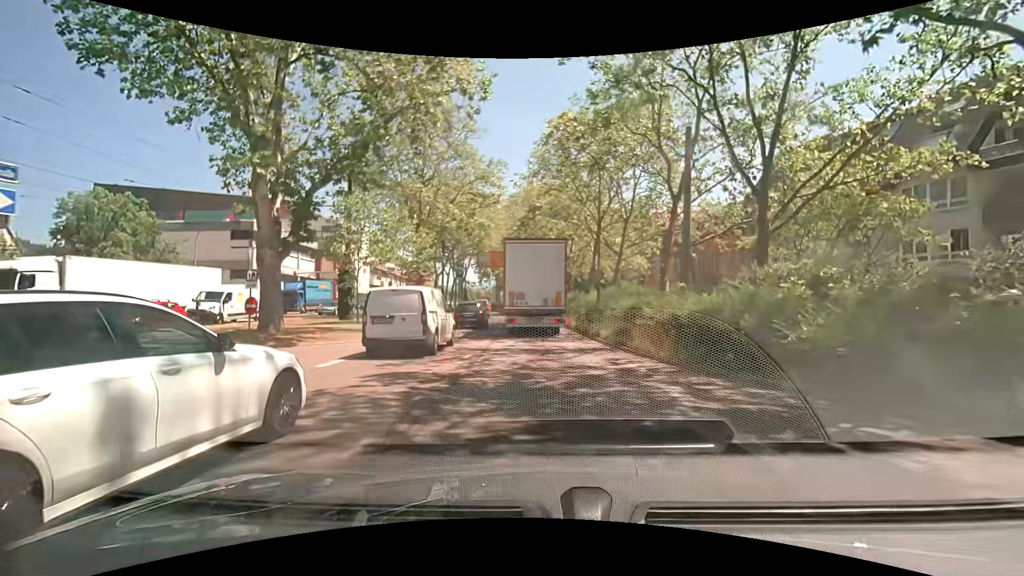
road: primary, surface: asphalt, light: Day
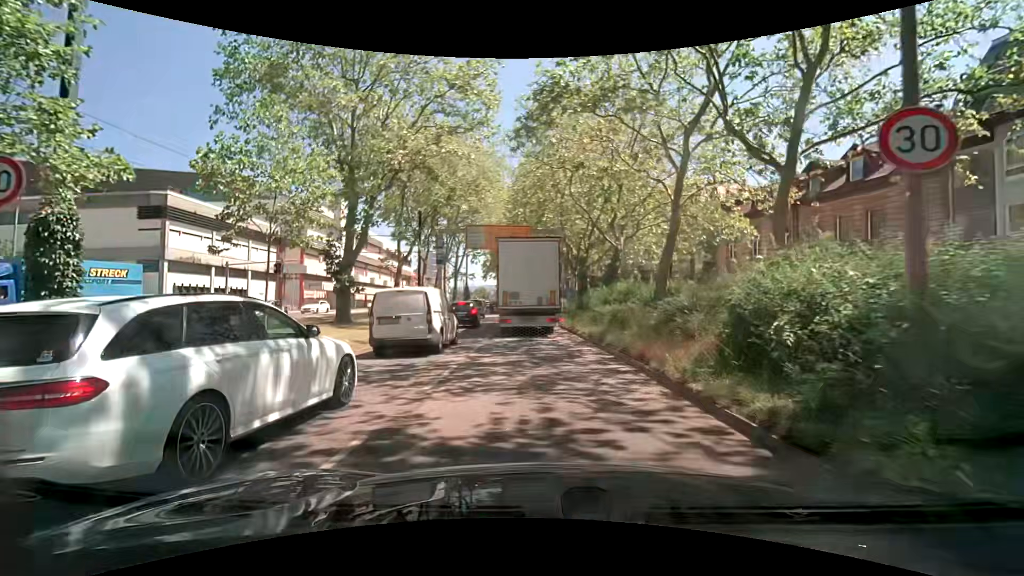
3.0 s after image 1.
(-0.1, +19.9) m; -1°
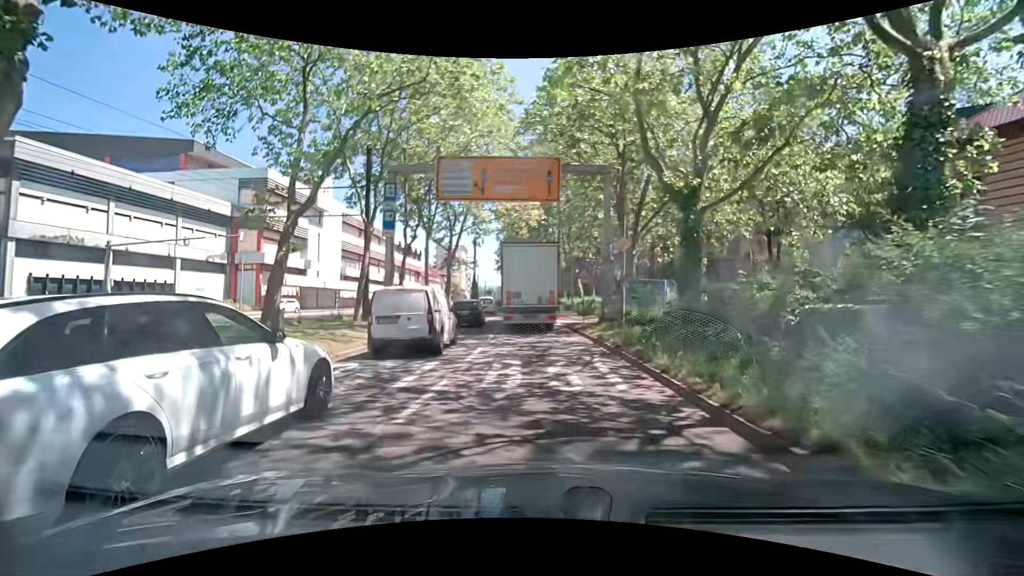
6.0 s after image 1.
(-0.7, +18.7) m; -5°
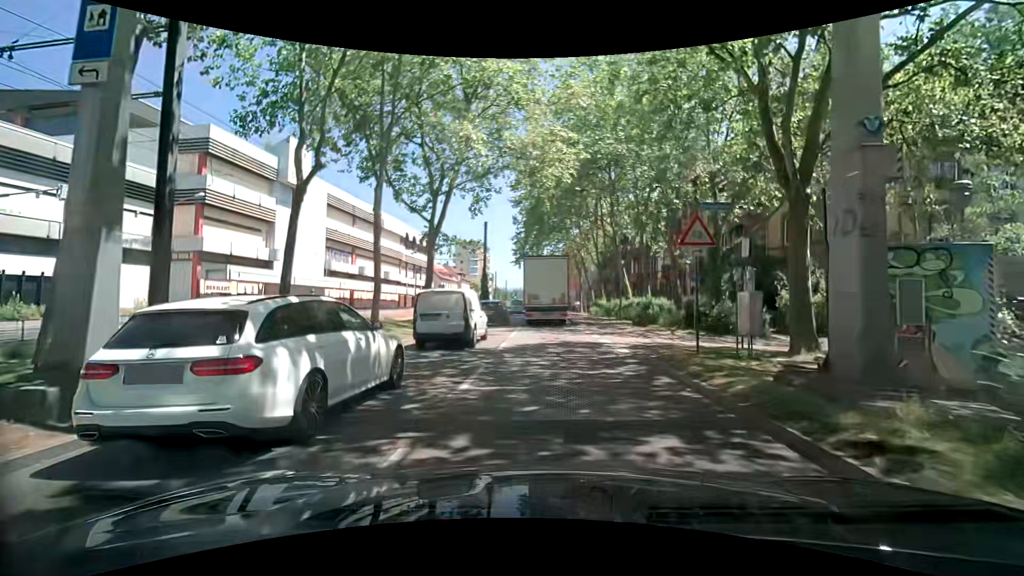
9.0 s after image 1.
(-0.1, +15.9) m; -1°
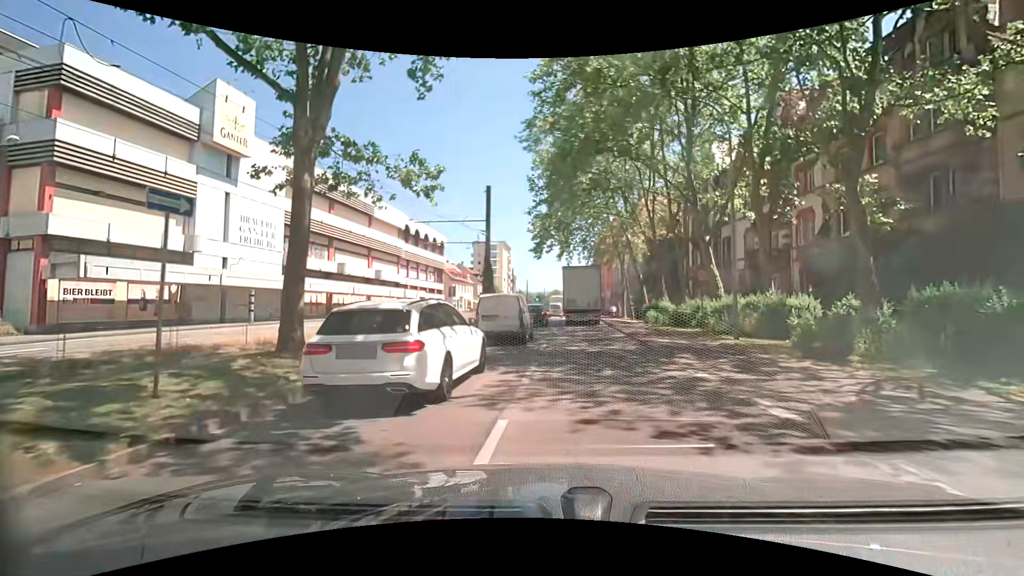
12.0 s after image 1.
(-0.5, +17.1) m; -2°
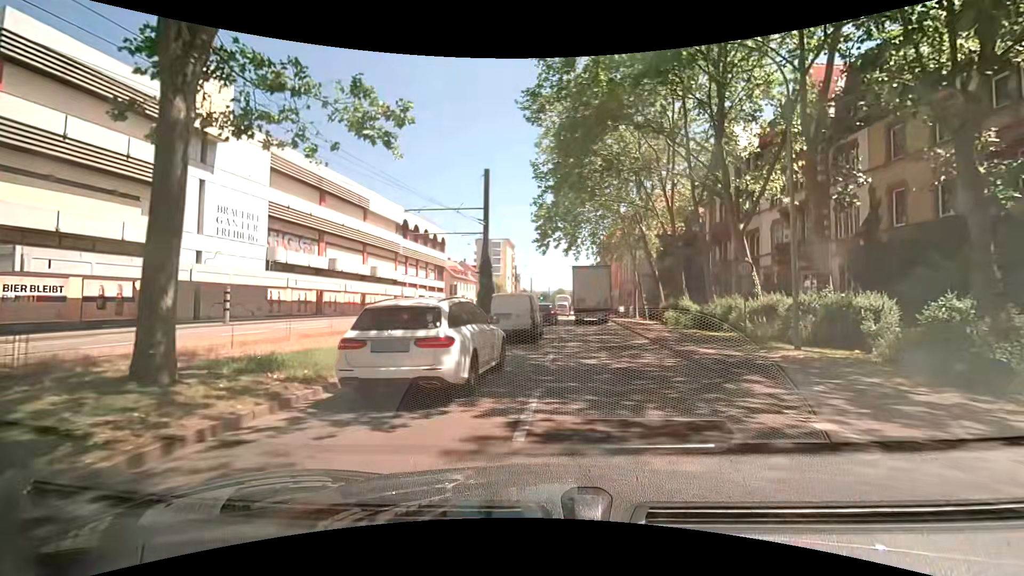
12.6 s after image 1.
(0.0, +3.9) m; -2°
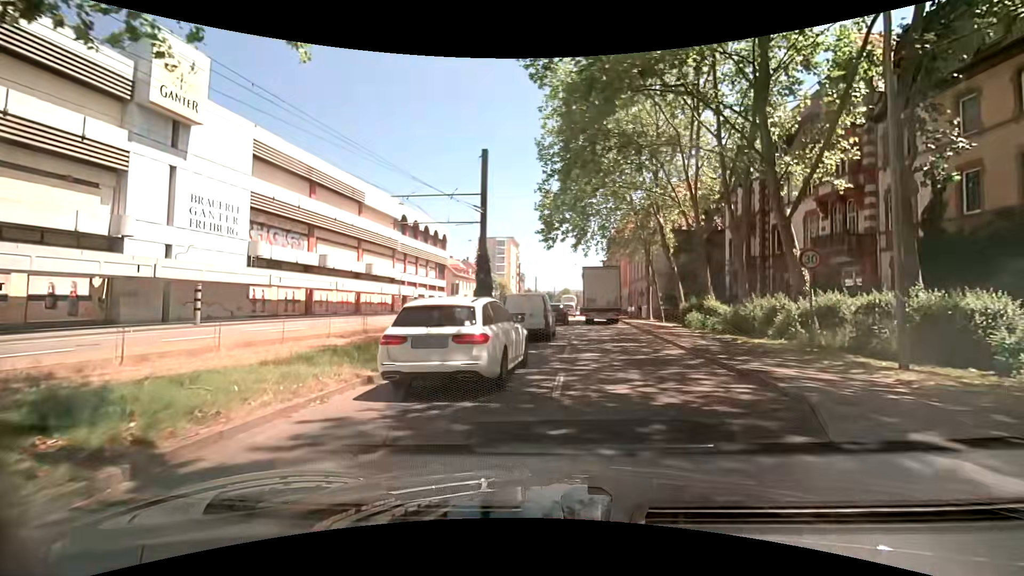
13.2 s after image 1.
(0.0, +3.8) m; -1°
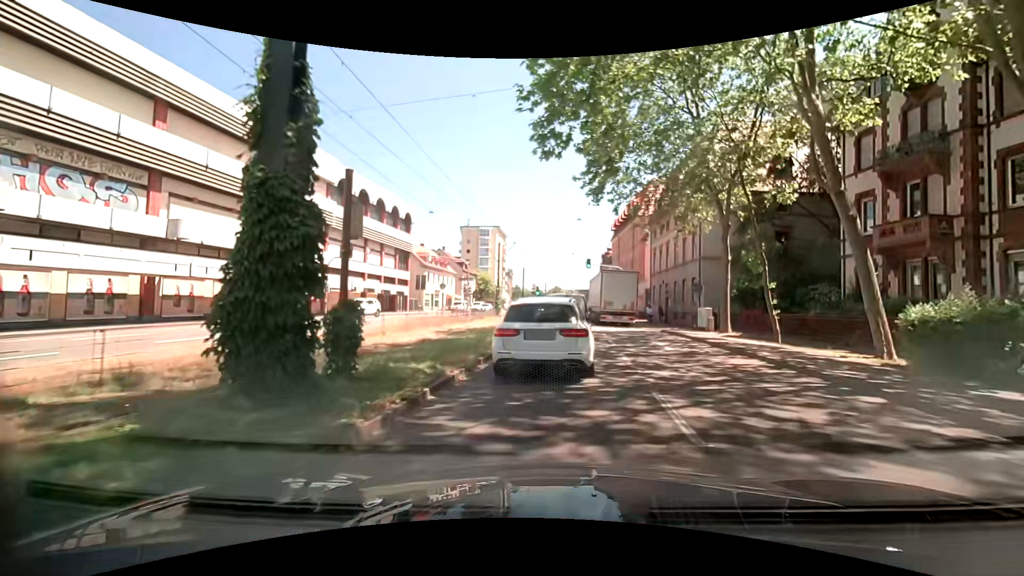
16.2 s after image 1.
(+0.3, +20.1) m; +2°
(0, +10) (+1, +20) (+2, +30) (+2, +40) (+3, +50) (+3, +60) (+3, +70) (+3, +80) (+3, +90) (+4, +100) m
